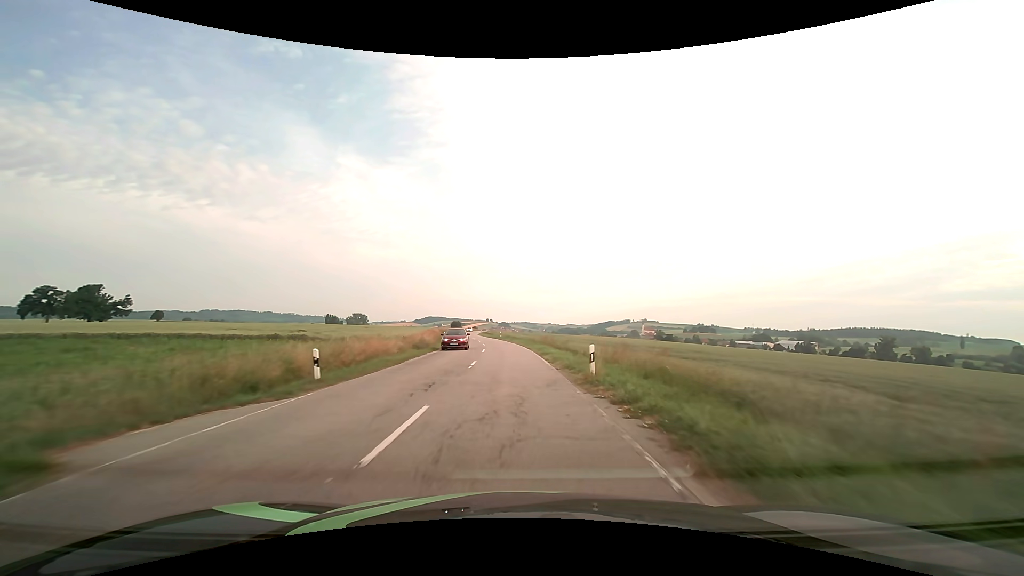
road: secondary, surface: asphalt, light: Day
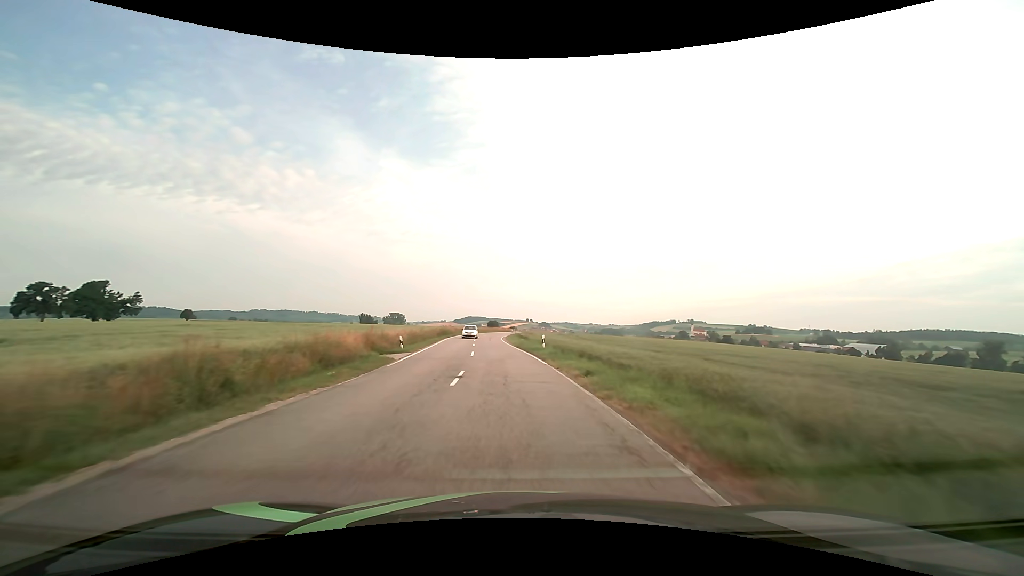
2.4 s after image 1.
(-1.5, +42.9) m; -5°
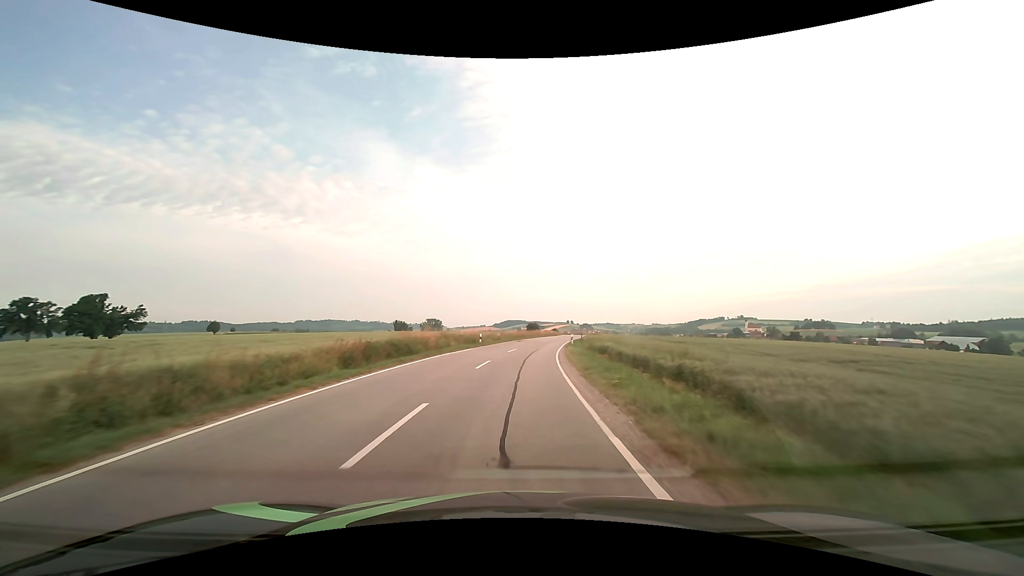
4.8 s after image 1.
(-1.9, +42.8) m; -5°
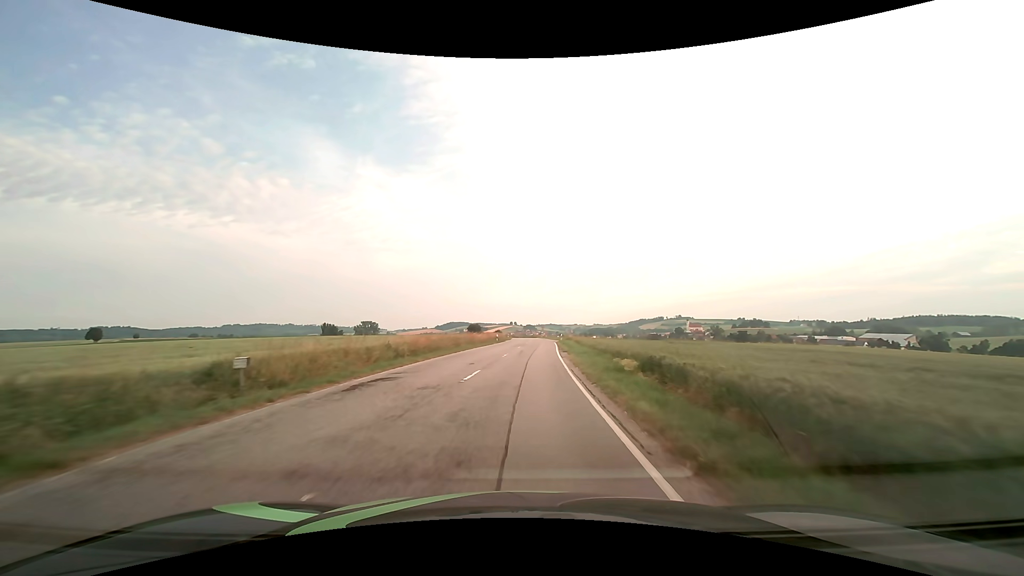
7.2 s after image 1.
(+2.5, +42.8) m; +6°
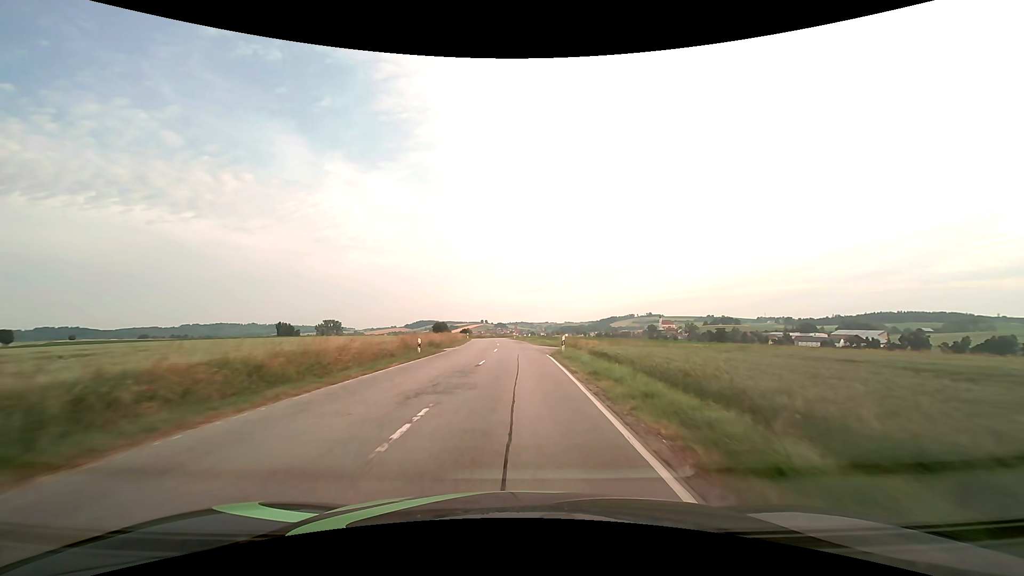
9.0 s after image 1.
(+1.2, +32.2) m; +4°
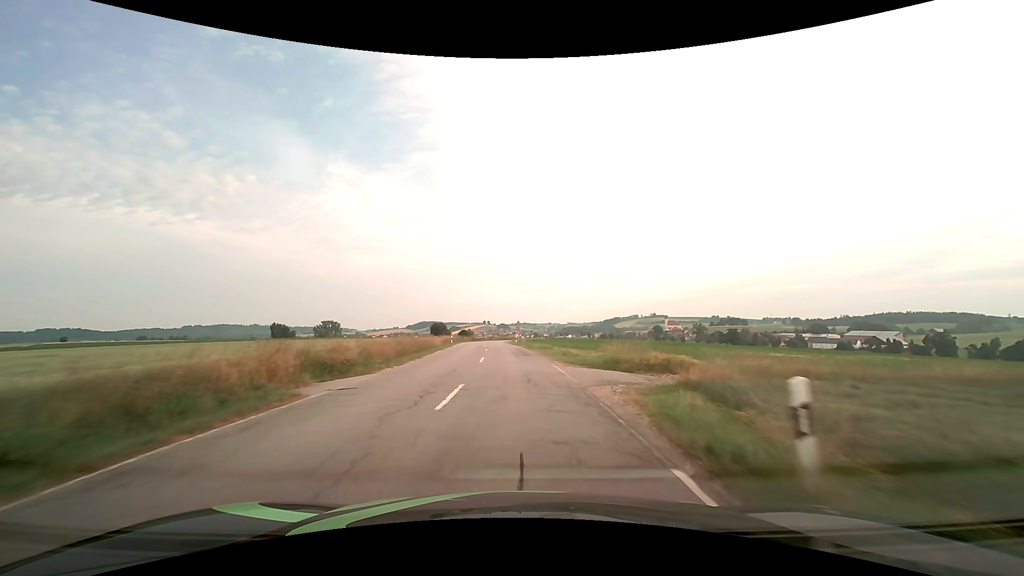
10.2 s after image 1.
(-0.1, +21.5) m; 0°
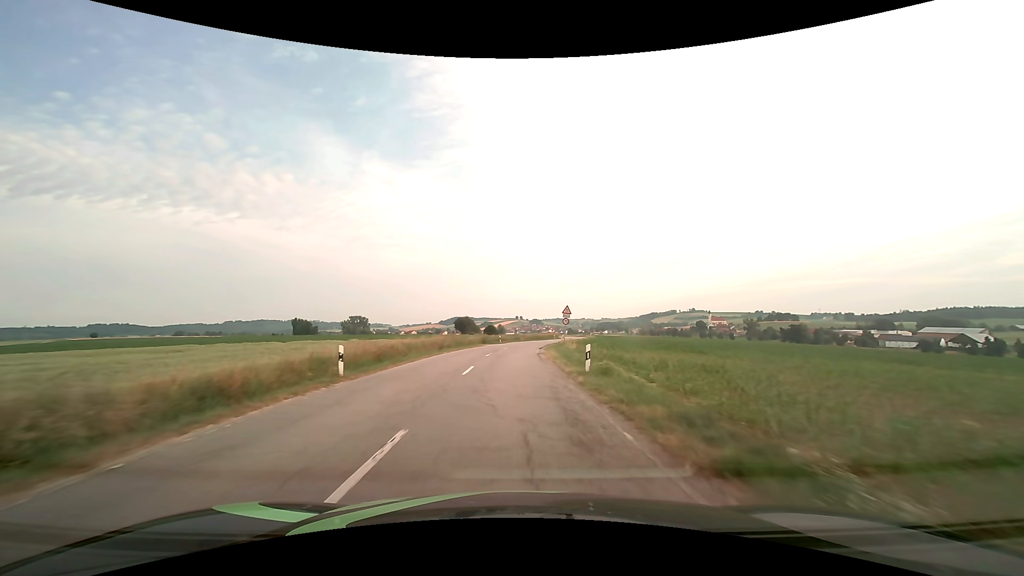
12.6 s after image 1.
(-1.3, +43.0) m; -4°
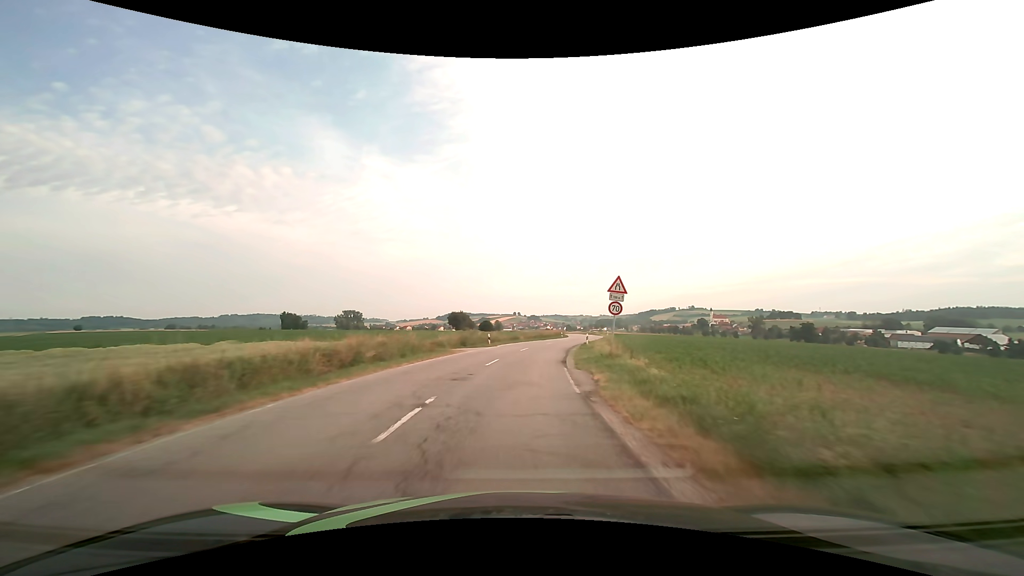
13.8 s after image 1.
(-0.2, +21.6) m; 0°
(0, +10) (+1, +20) (+2, +30) (+3, +40) (+5, +50) (+7, +59) (+10, +69) (+11, +79) (+13, +89) (+14, +99) m
